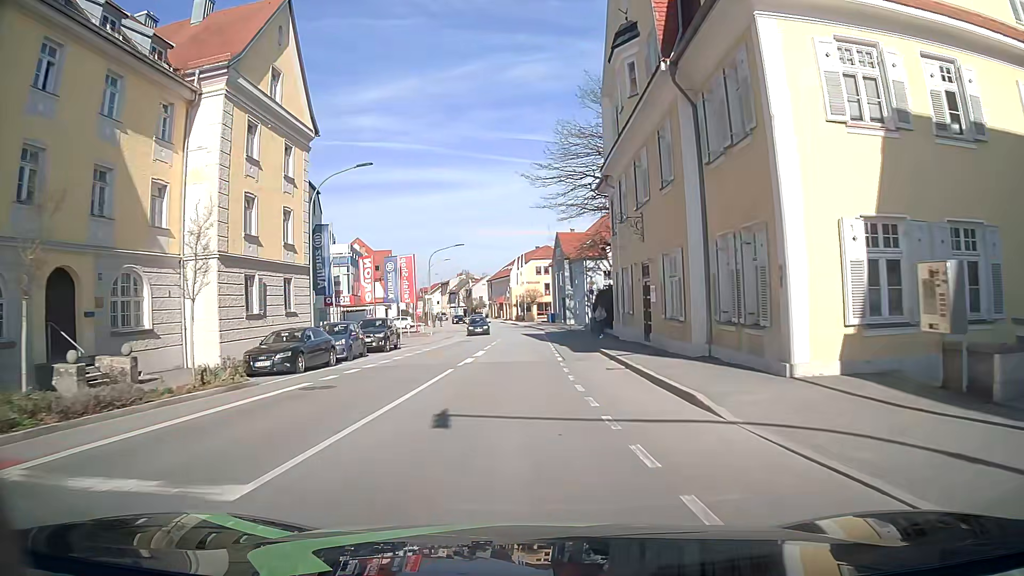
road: tertiary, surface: asphalt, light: Day
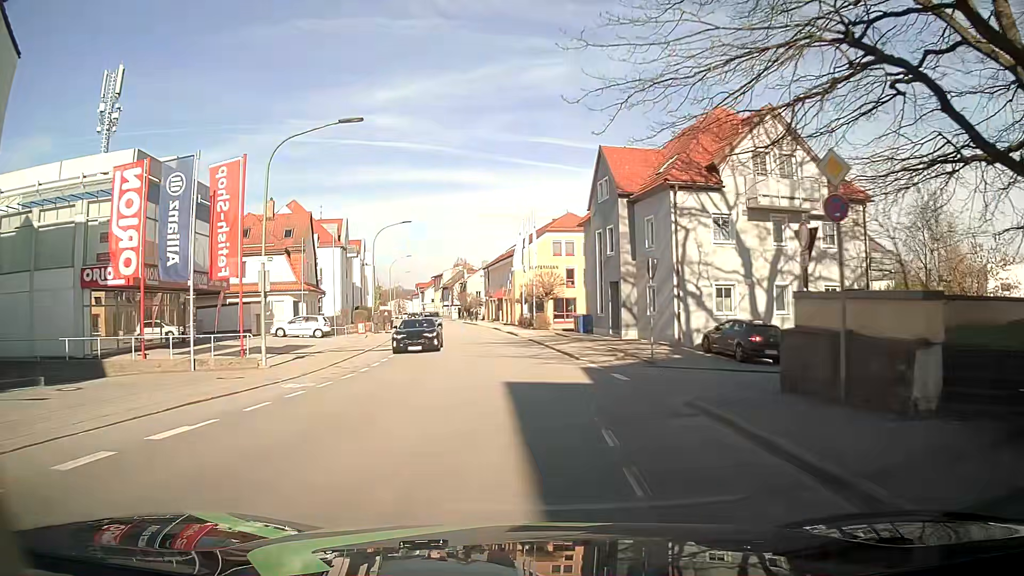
(0.0, +37.2) m; -1°
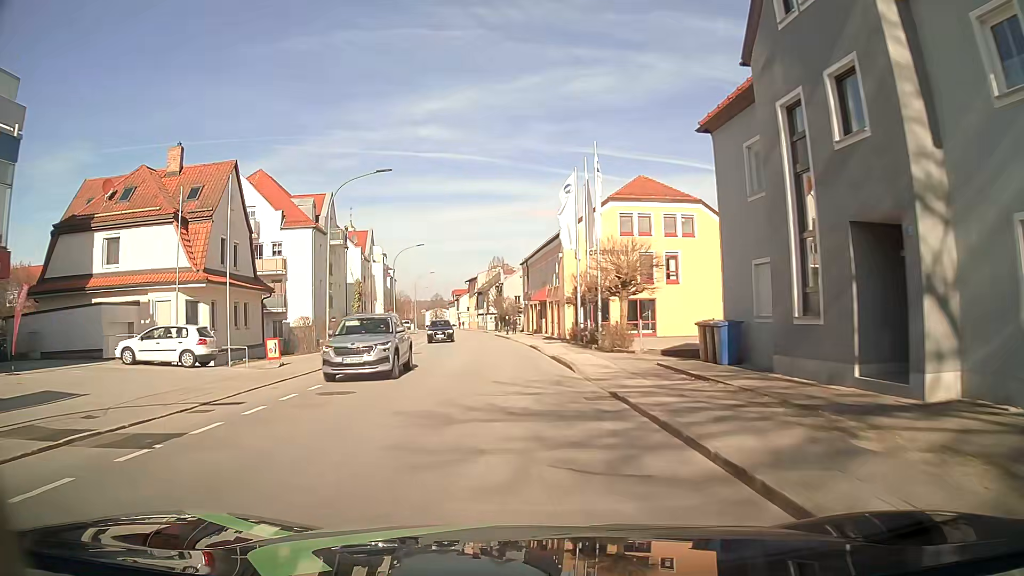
(-0.7, +22.4) m; -4°
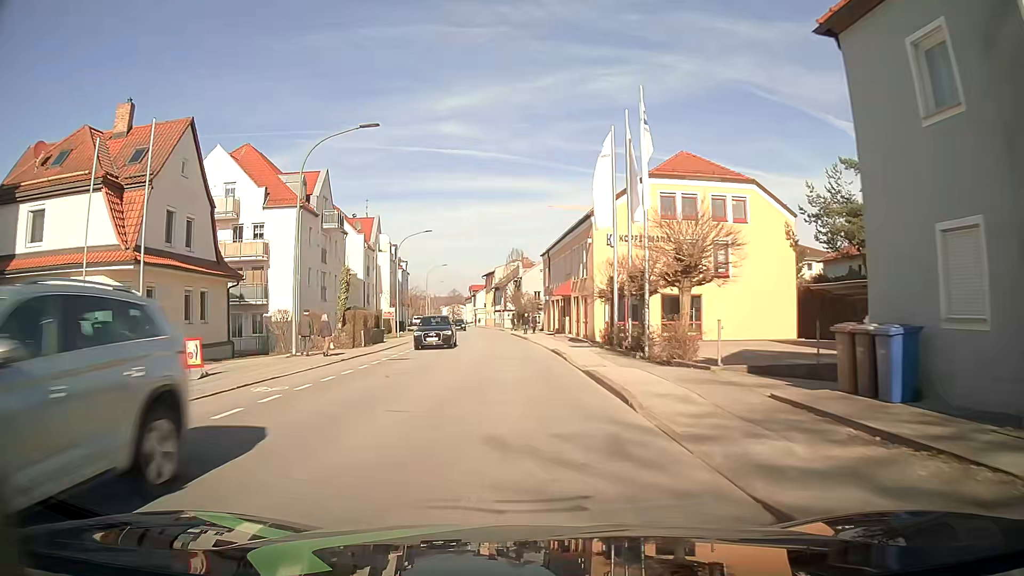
(-0.2, +7.4) m; -2°
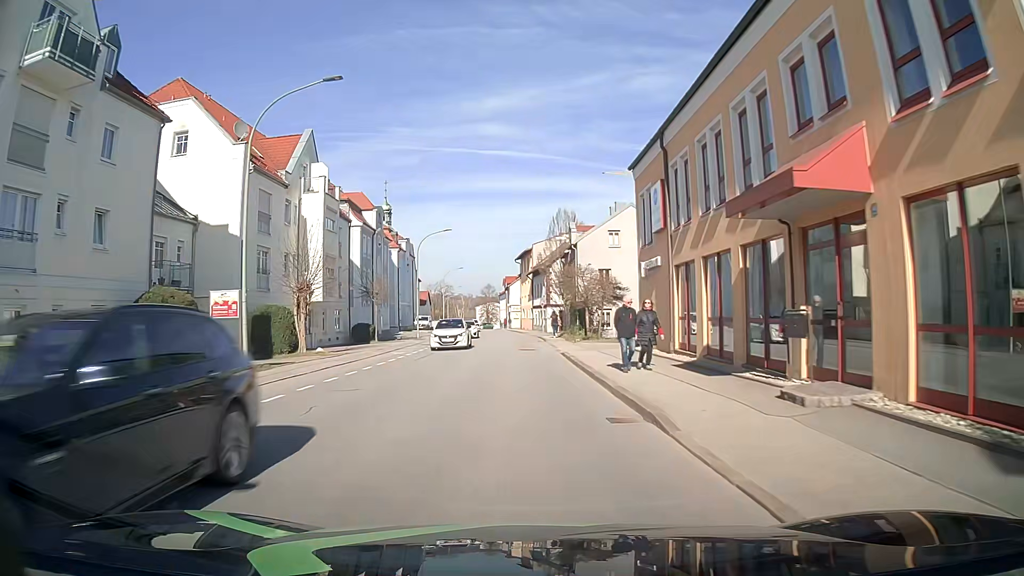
(-1.3, +36.4) m; -3°
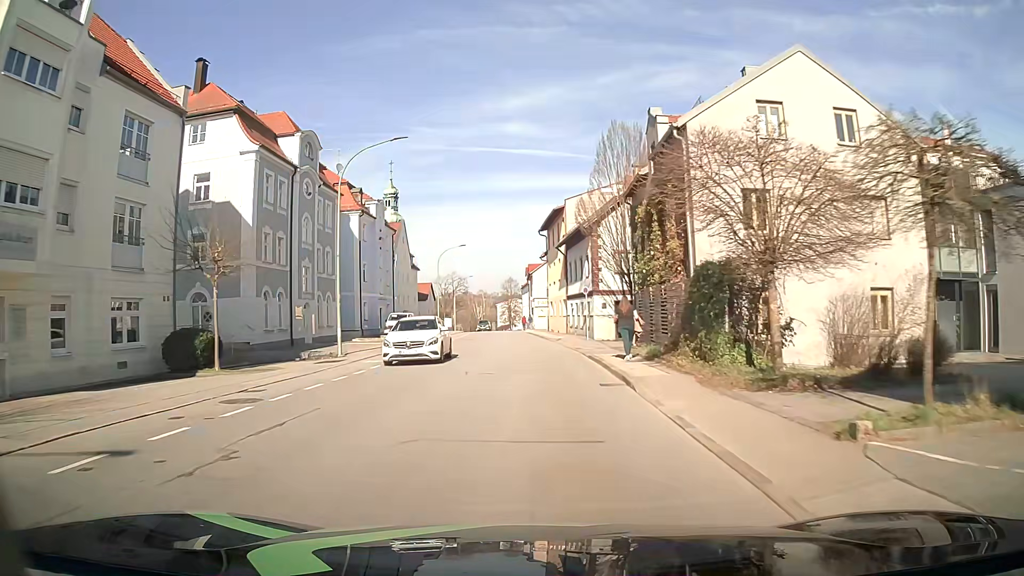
(-0.8, +28.5) m; -3°
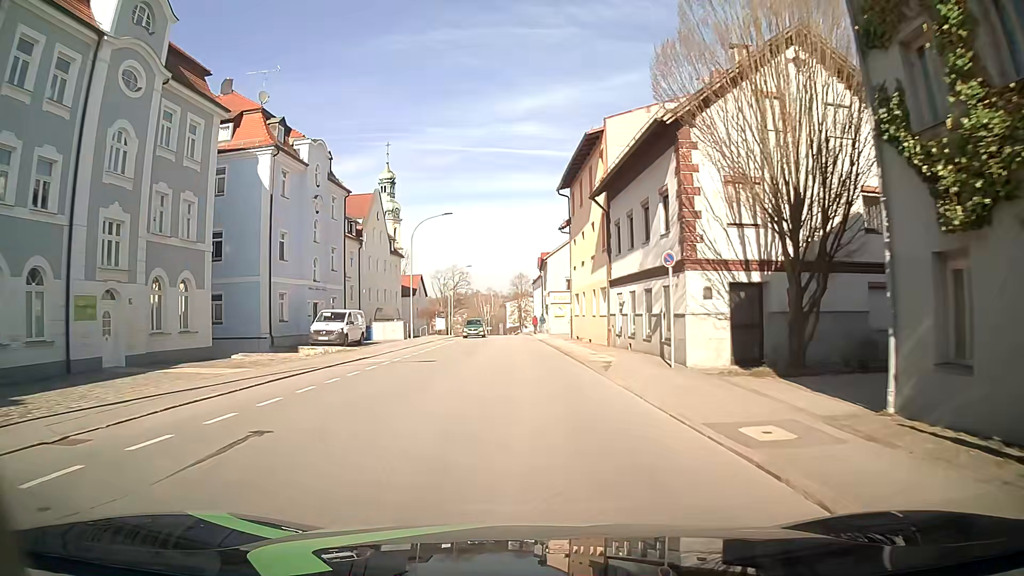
(-0.1, +21.1) m; 0°
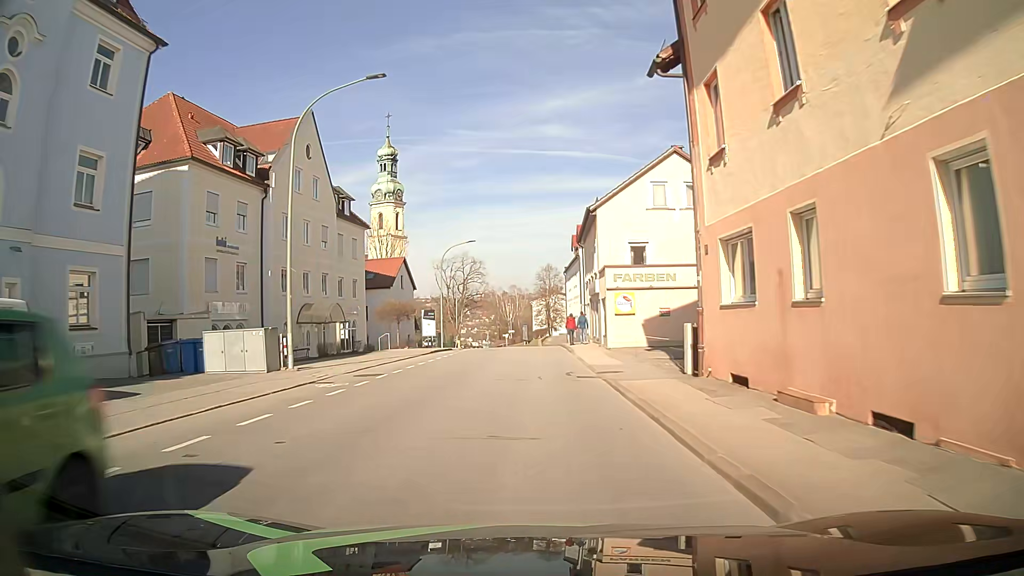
(-0.7, +28.0) m; -3°
(0, +10) (0, +20) (0, +30) (-1, +40) (-1, +50) (-1, +60) (-1, +70) (-1, +80) (-2, +90) (-3, +100) m
